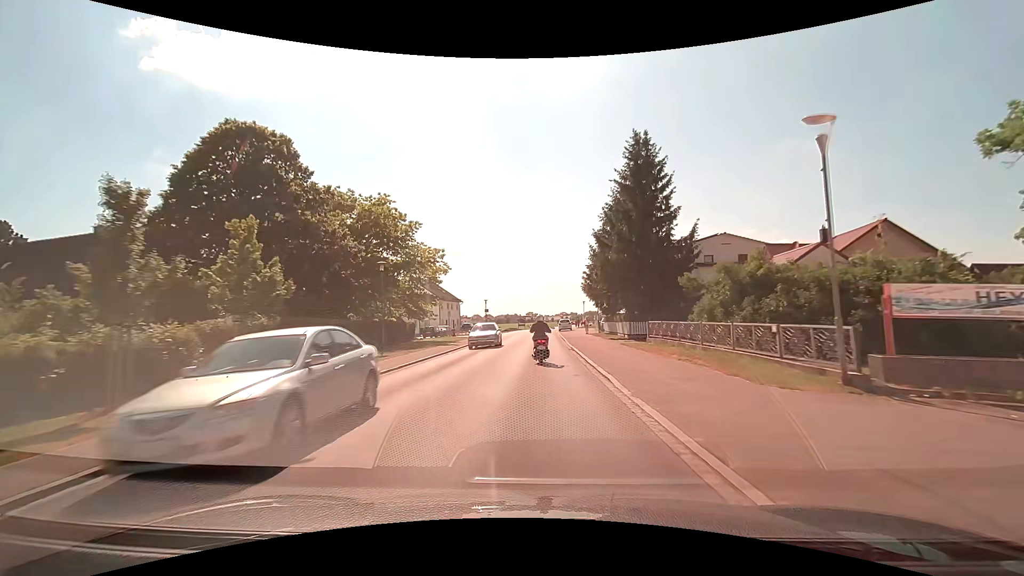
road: tertiary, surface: asphalt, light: Day
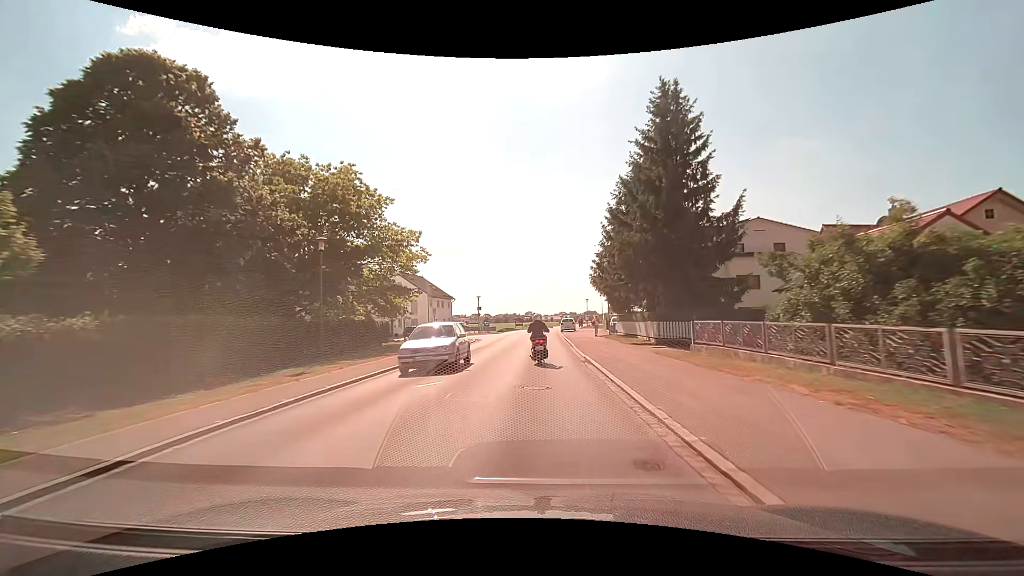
(0.0, +8.1) m; 0°
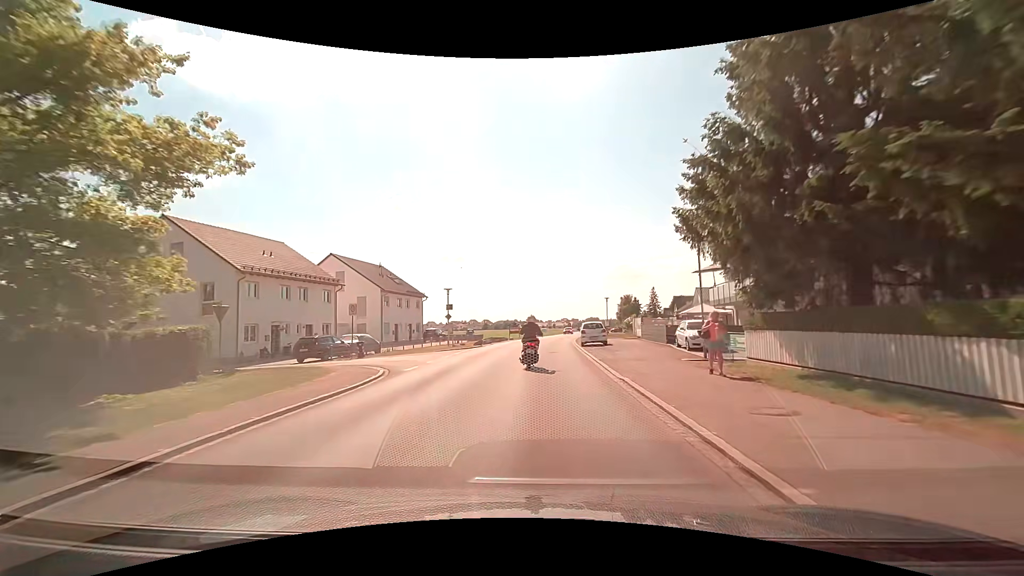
(+0.1, +23.8) m; 0°
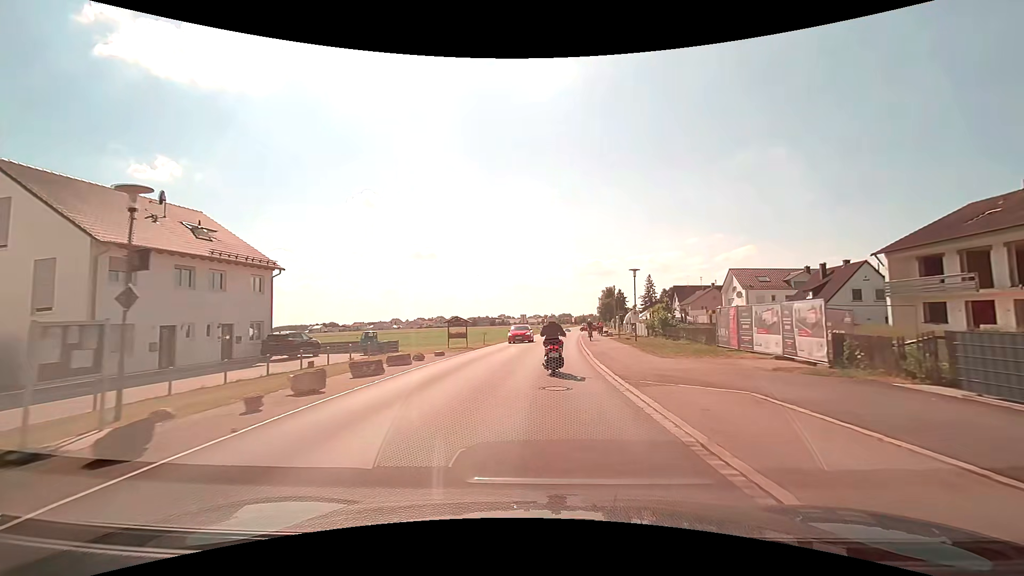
(+0.5, +32.1) m; +3°
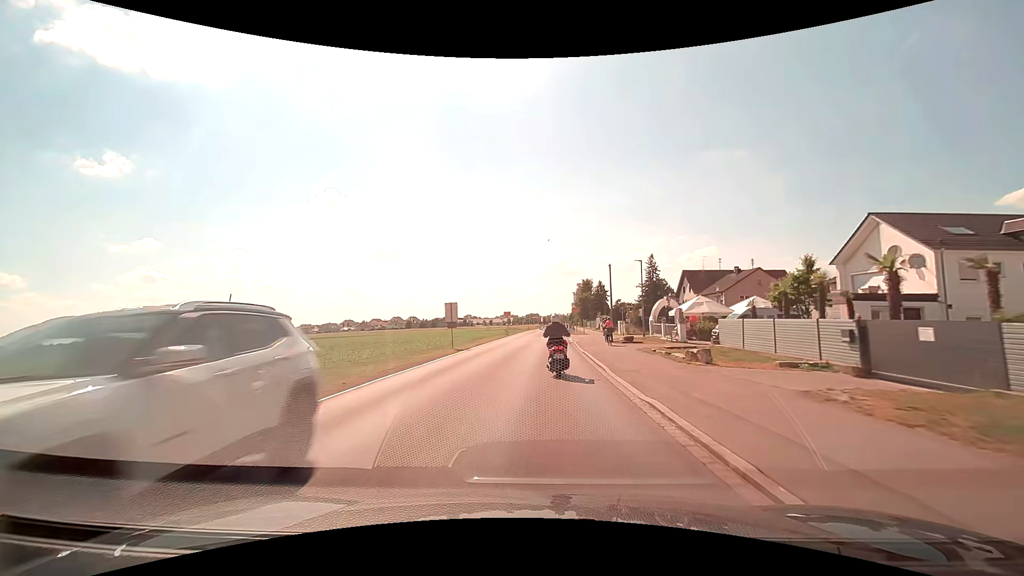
(+1.6, +38.6) m; +4°
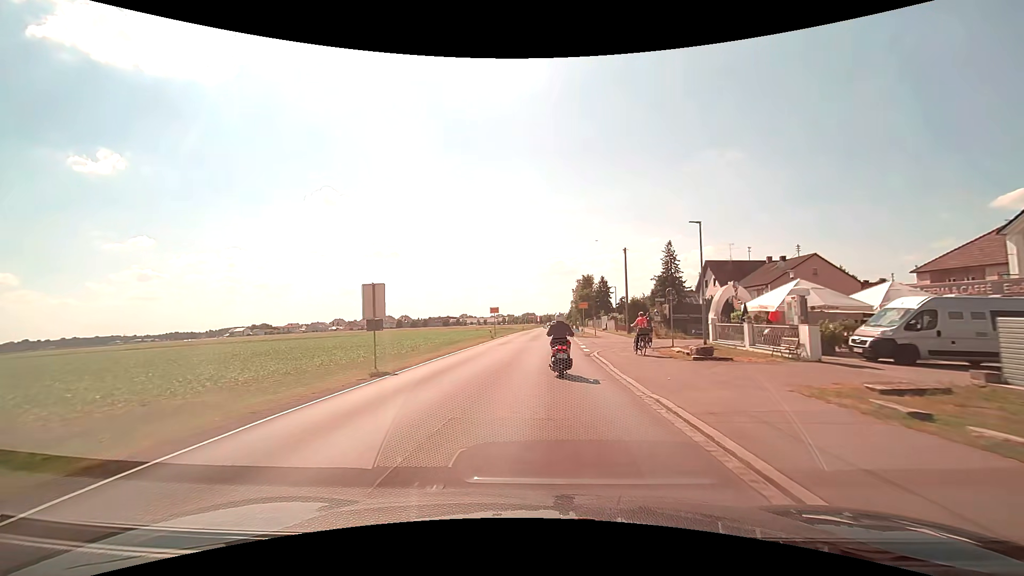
(0.0, +15.4) m; 0°
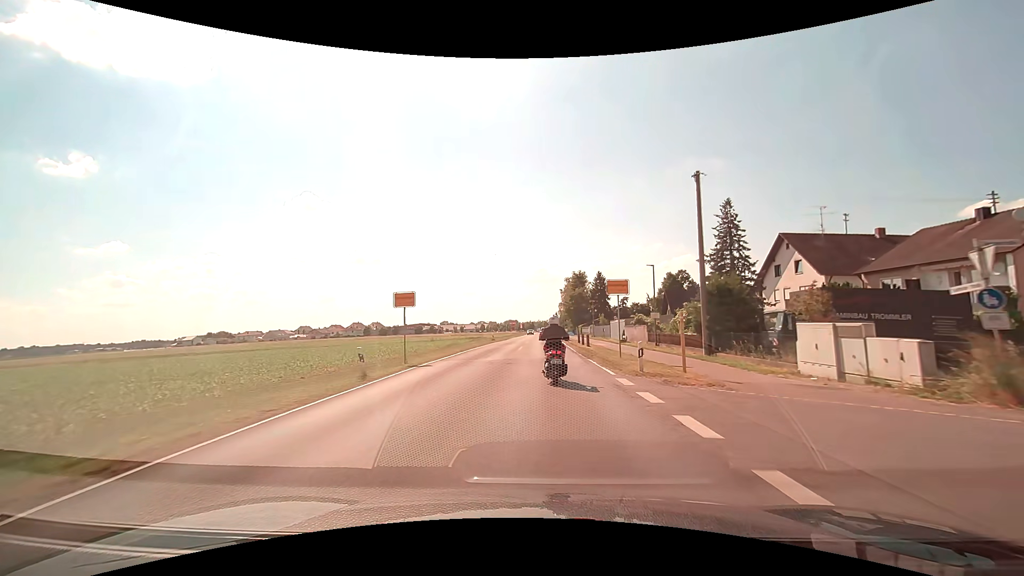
(+0.5, +31.2) m; +2°
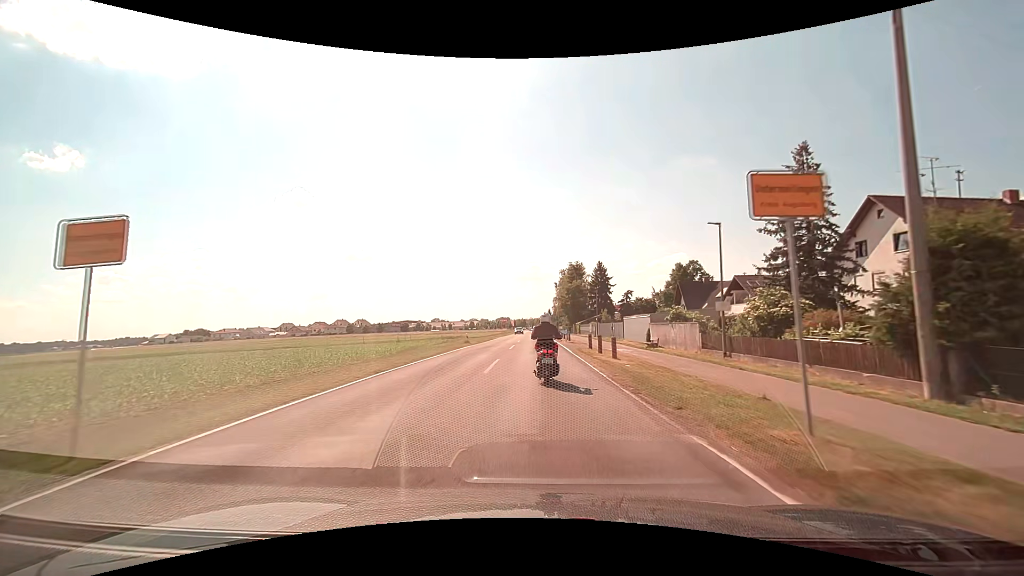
(+0.2, +15.4) m; +1°
(0, +10) (0, +20) (0, +30) (0, +40) (0, +50) (0, +60) (0, +70) (0, +80) (0, +90) (0, +100) m
